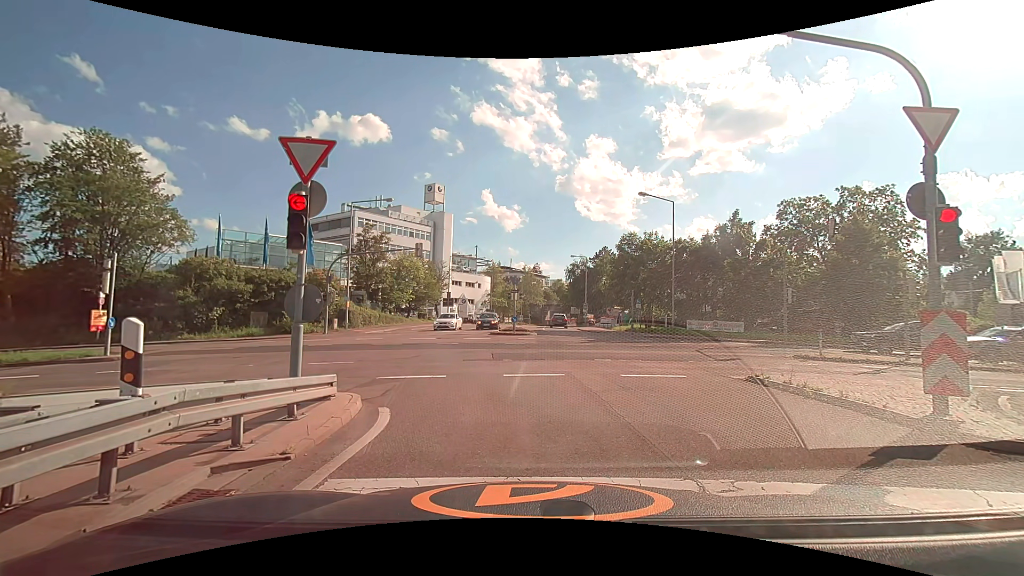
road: motorway_link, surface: asphalt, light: Day
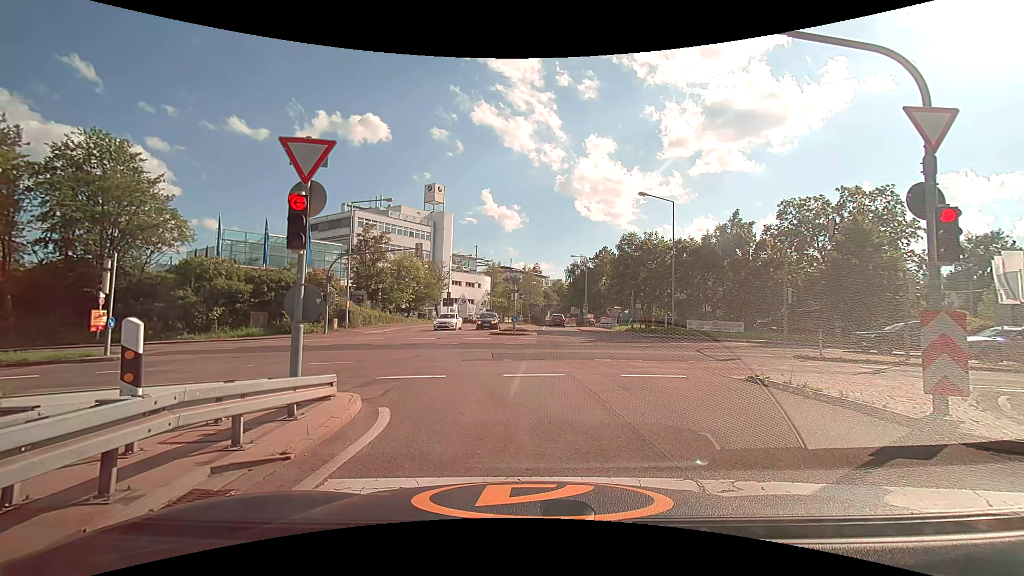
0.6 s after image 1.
(0.0, 0.0) m; 0°
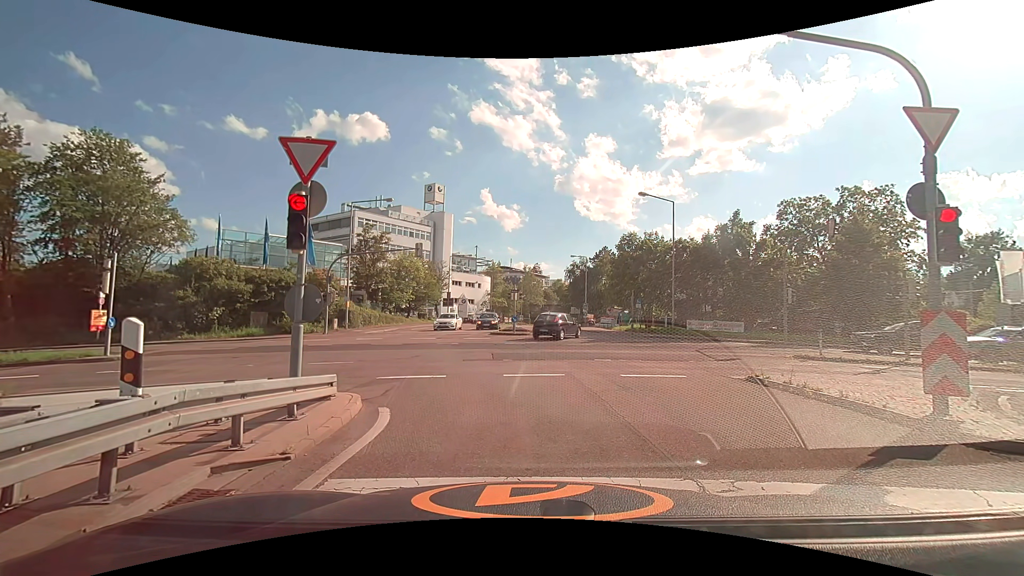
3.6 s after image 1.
(0.0, 0.0) m; 0°
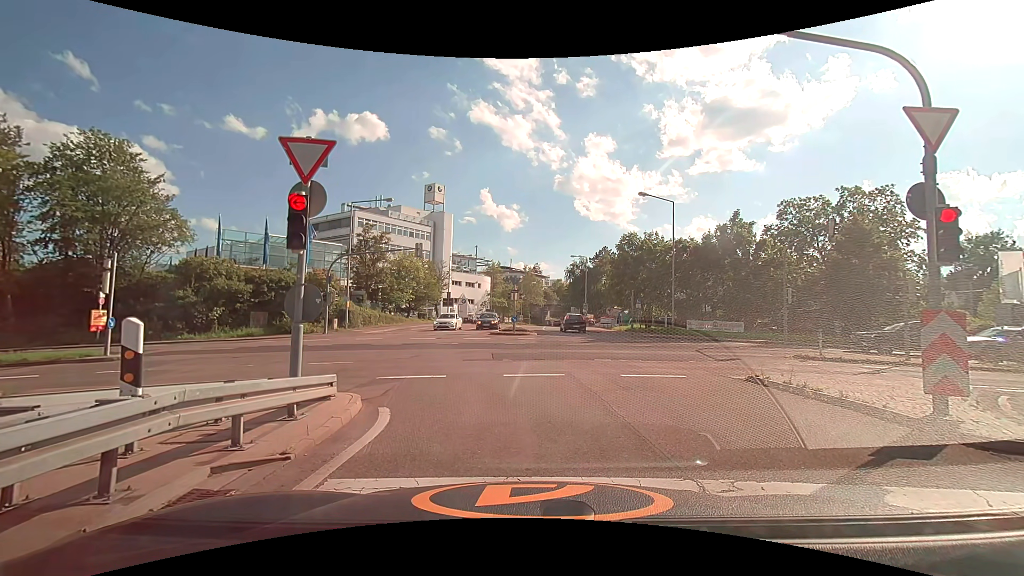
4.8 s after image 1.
(0.0, 0.0) m; 0°
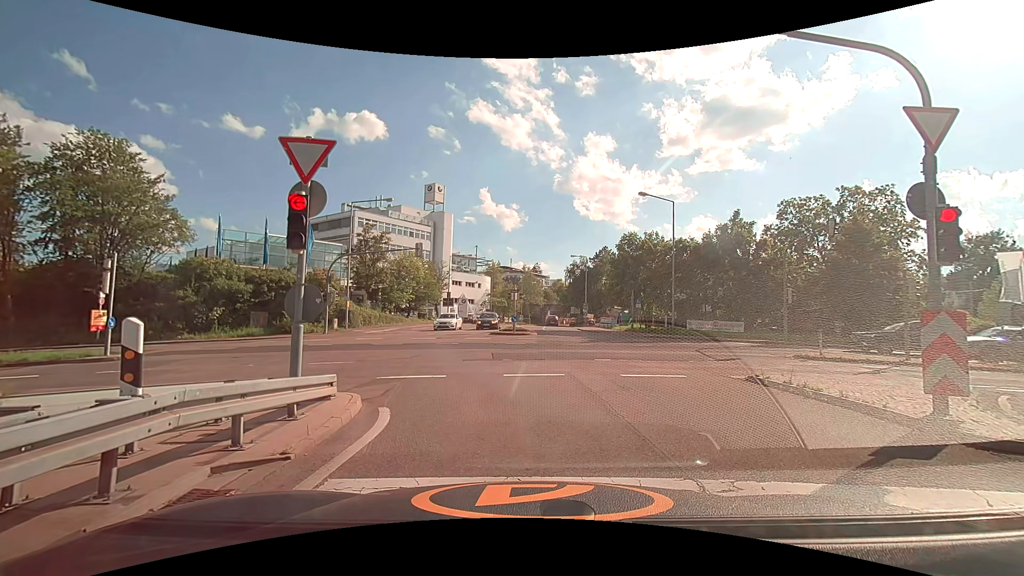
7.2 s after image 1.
(0.0, 0.0) m; 0°
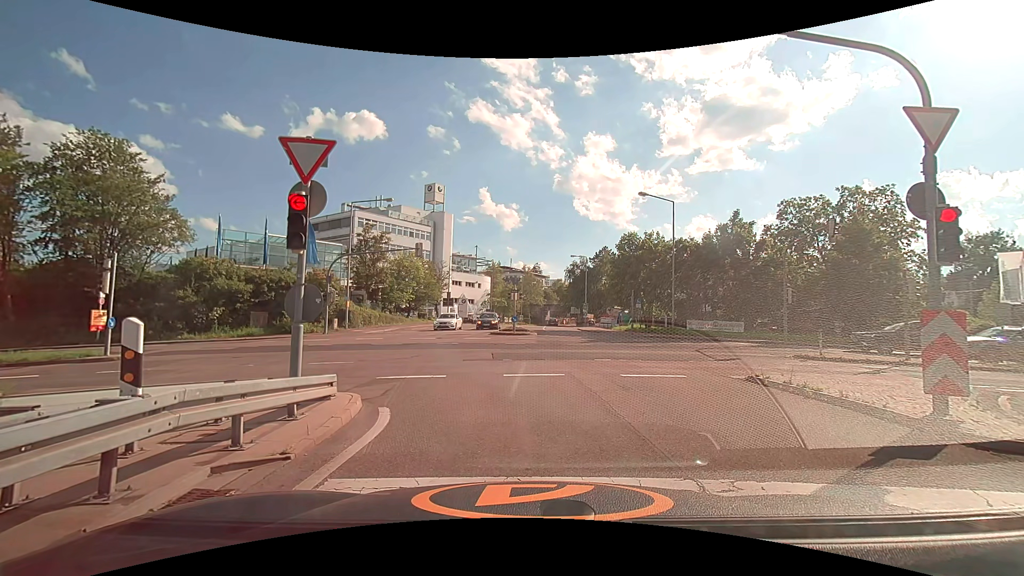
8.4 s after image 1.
(0.0, 0.0) m; 0°
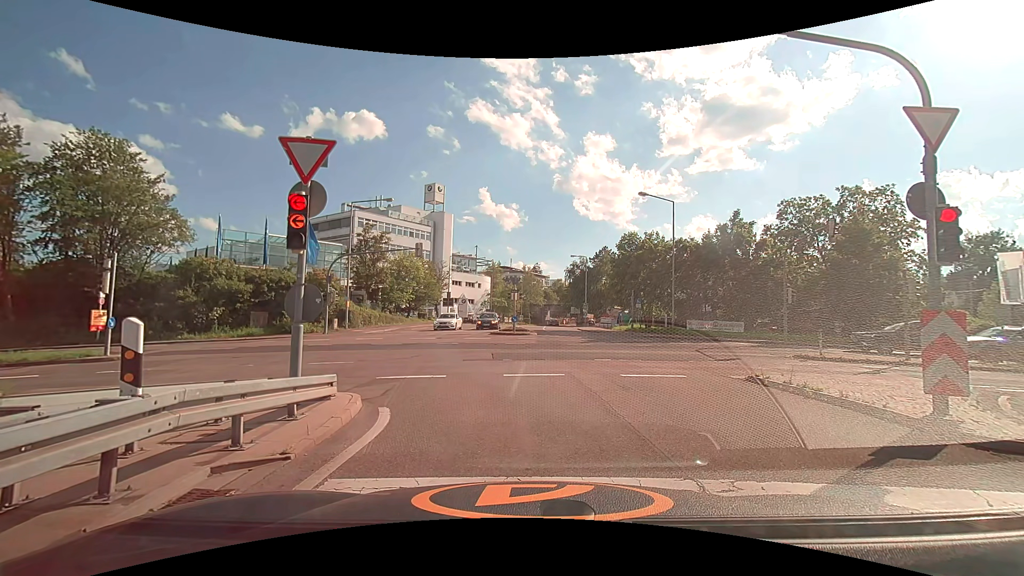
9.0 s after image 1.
(0.0, 0.0) m; 0°
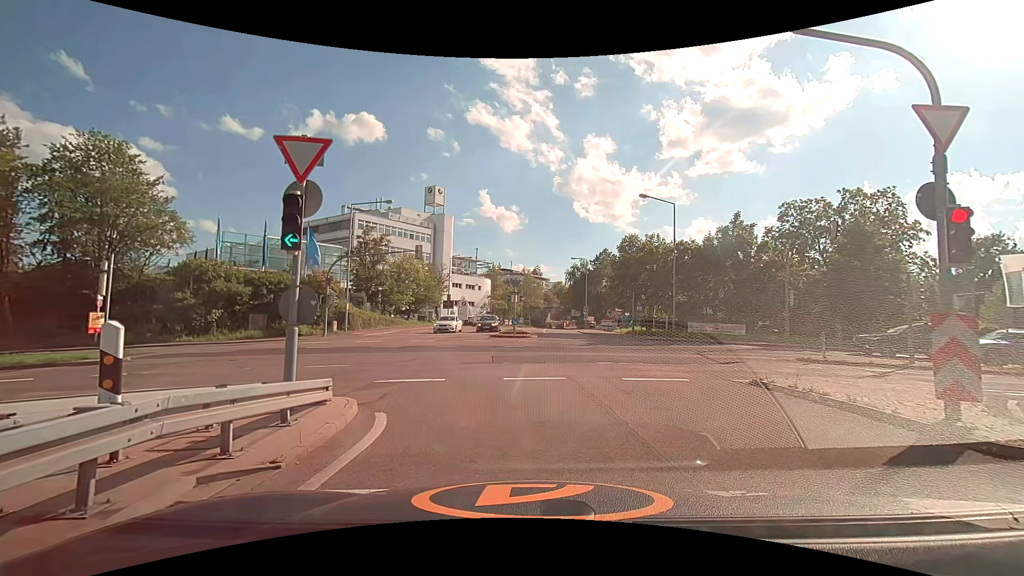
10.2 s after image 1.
(0.0, +0.2) m; 0°
